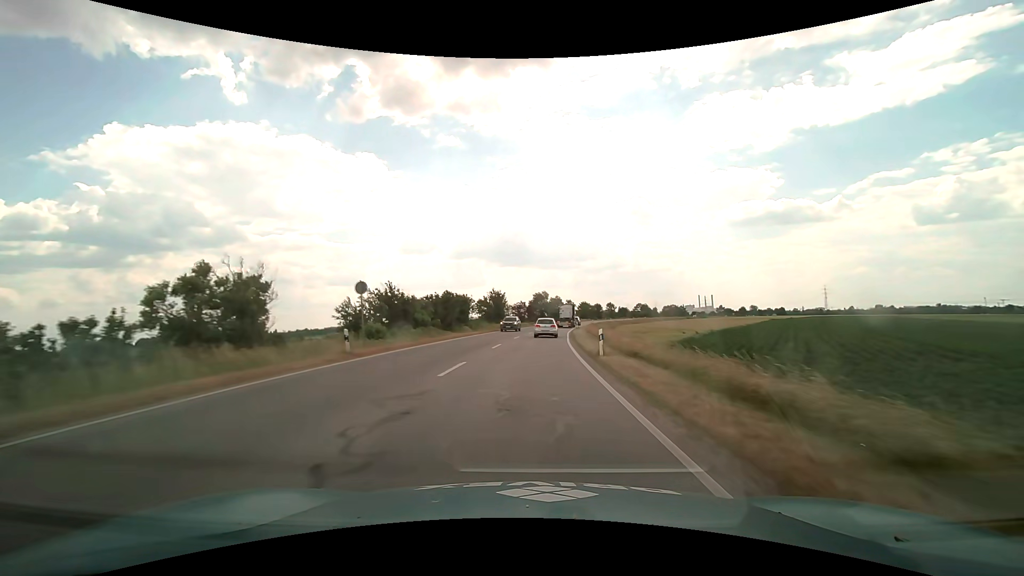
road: primary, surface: asphalt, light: Day
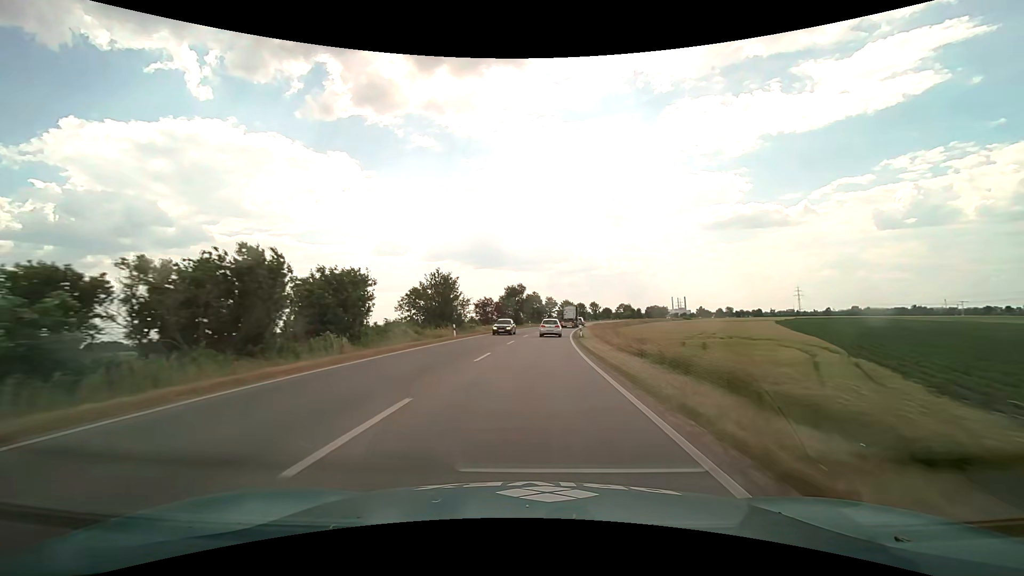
(+0.8, +31.4) m; +3°
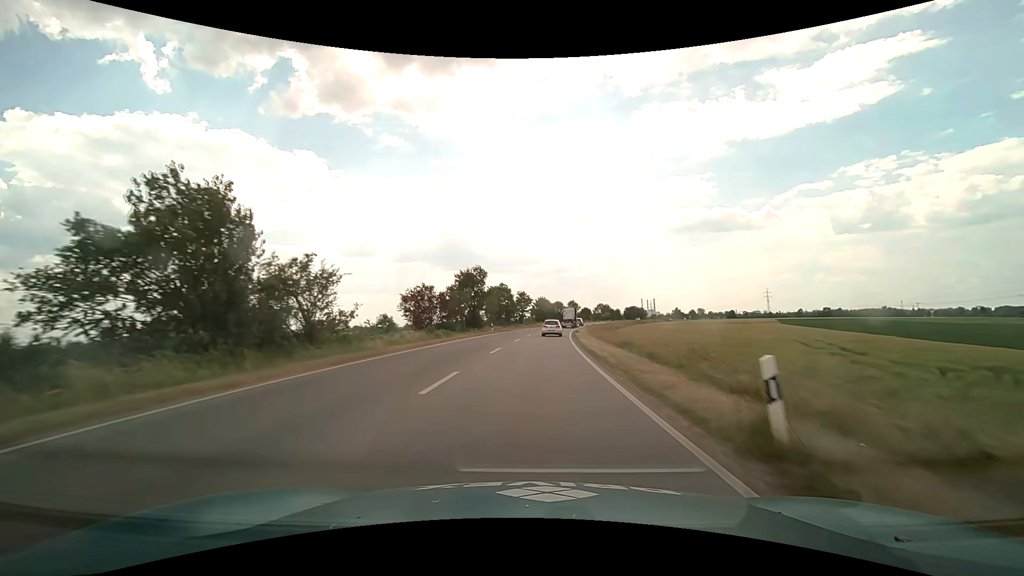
(+0.9, +31.6) m; +3°
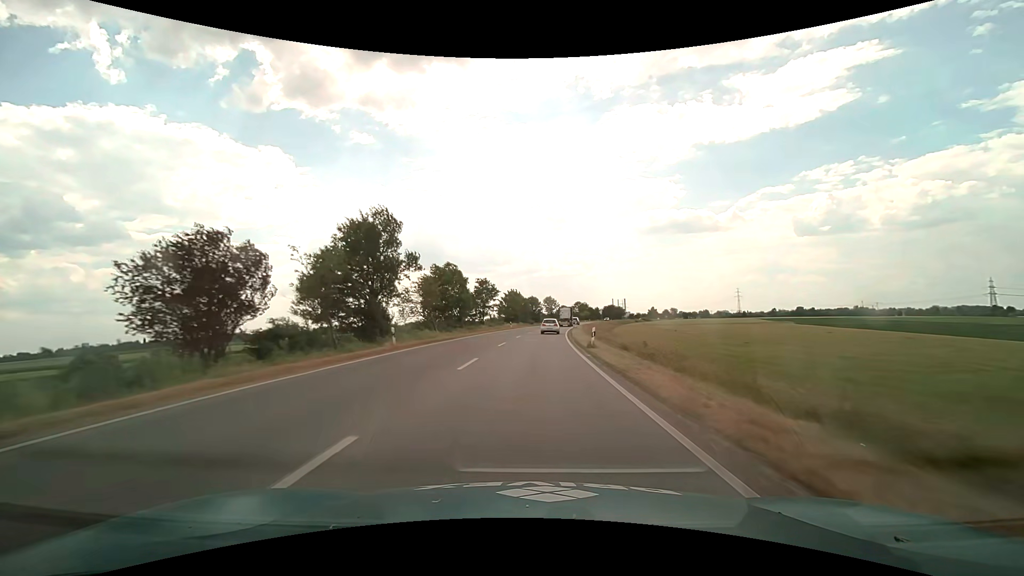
(+0.9, +31.7) m; +3°
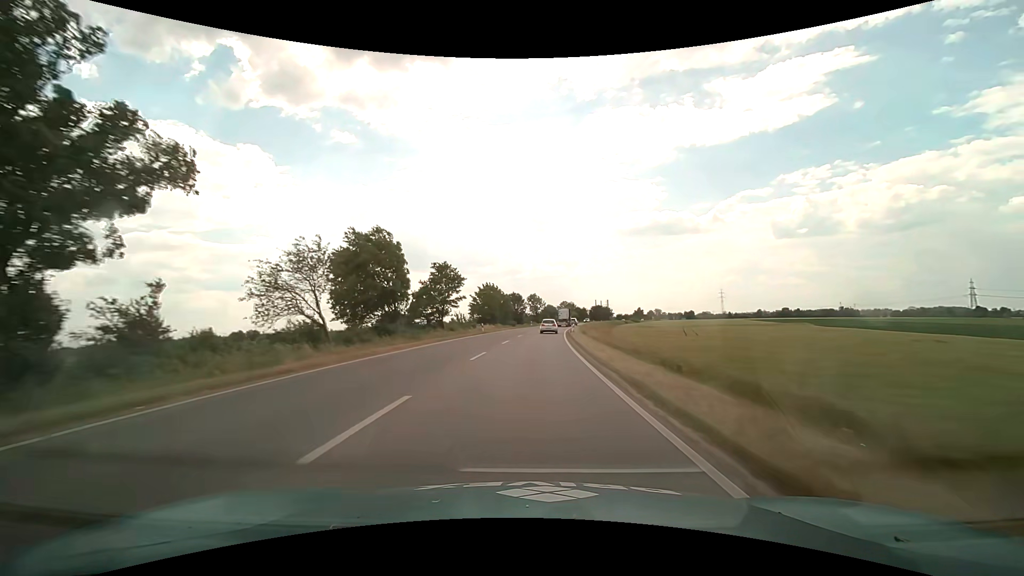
(+0.4, +21.2) m; +2°
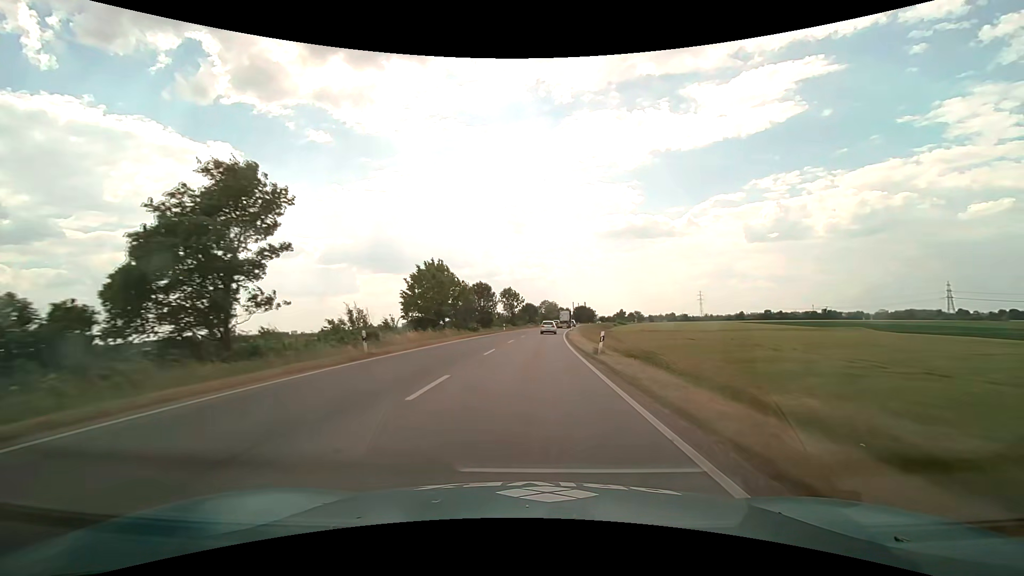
(+0.7, +32.8) m; +3°
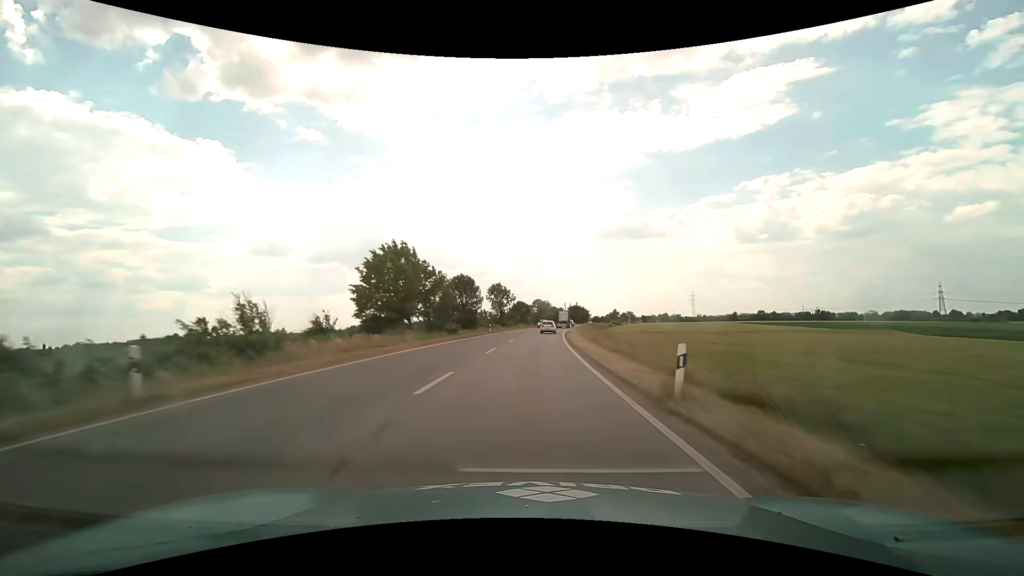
(+0.1, +11.4) m; +1°
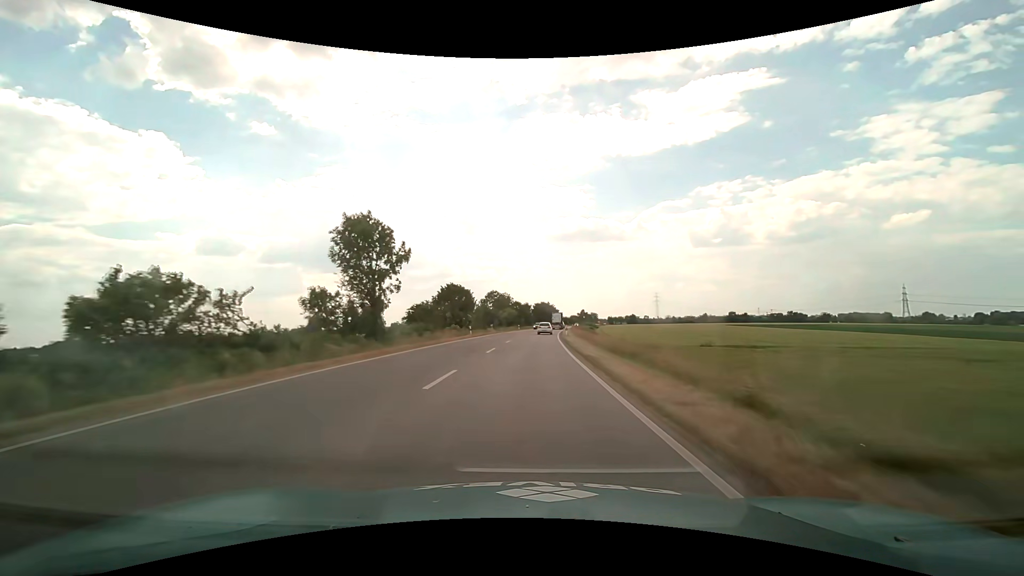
(+2.3, +59.9) m; +4°
(0, +10) (0, +20) (+1, +30) (+1, +40) (+1, +50) (+2, +60) (+3, +70) (+3, +80) (+4, +90) (+5, +100) m
